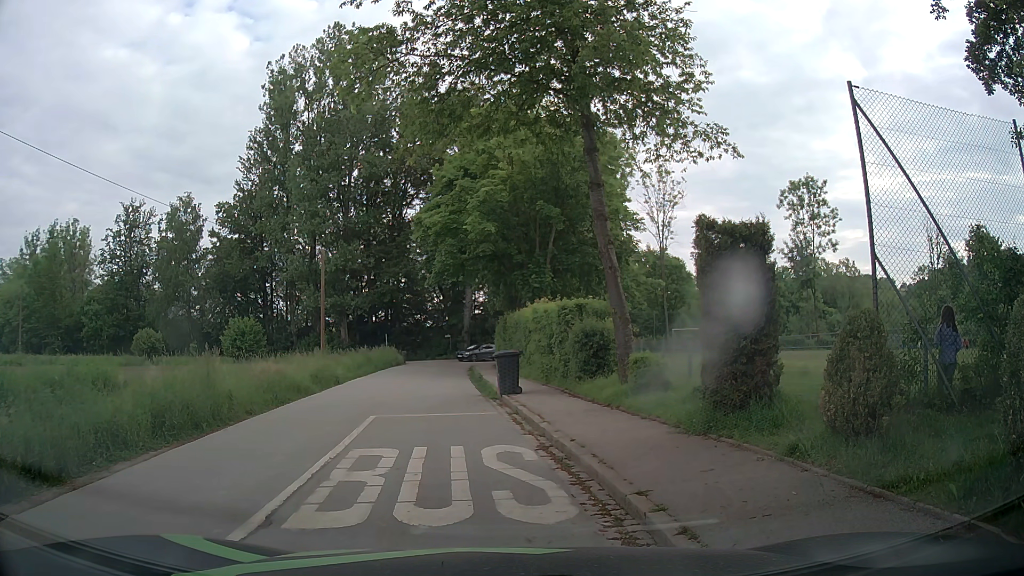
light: Day
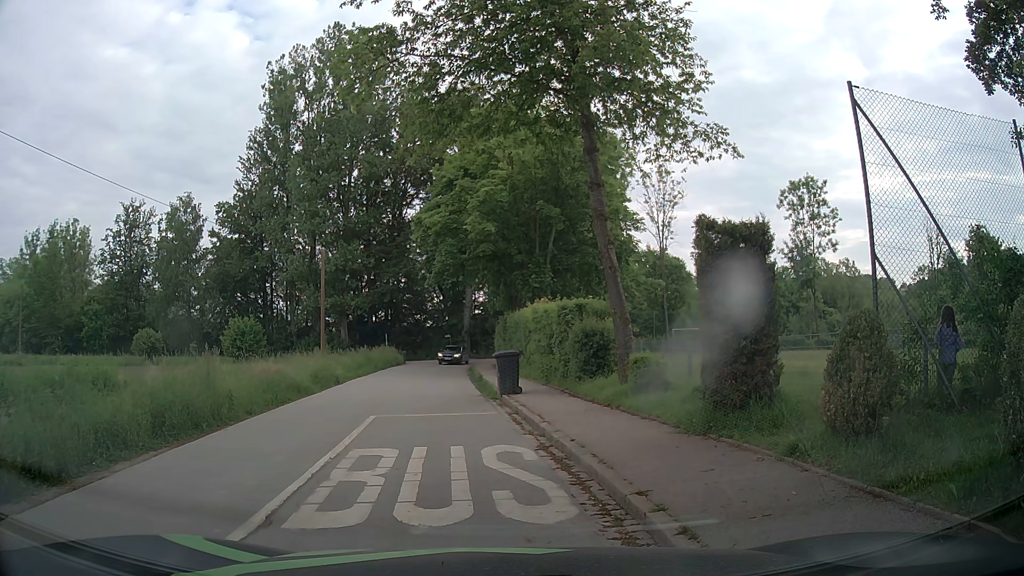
(0.0, 0.0) m; 0°
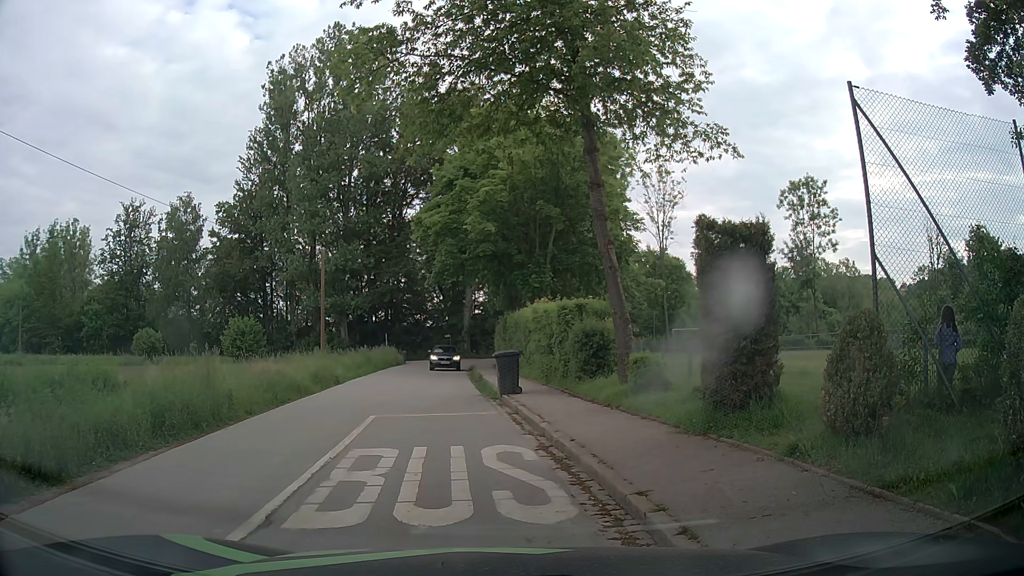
(0.0, 0.0) m; 0°
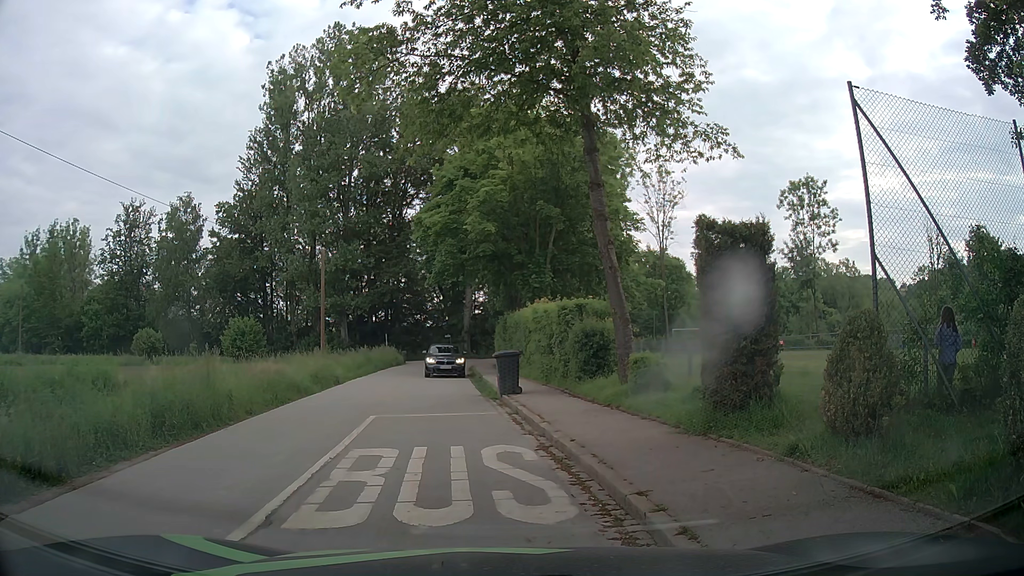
(0.0, 0.0) m; 0°
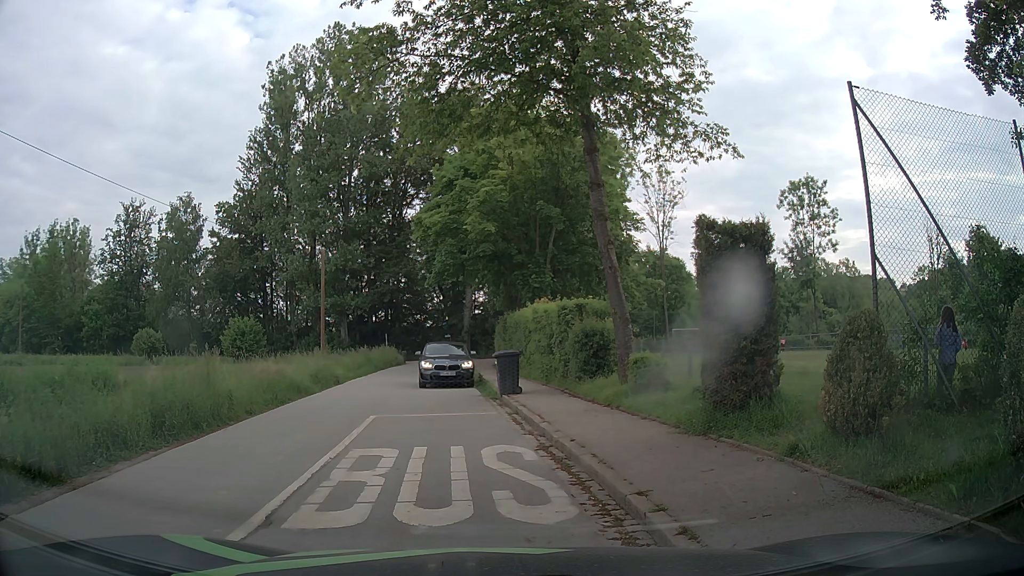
(0.0, 0.0) m; 0°
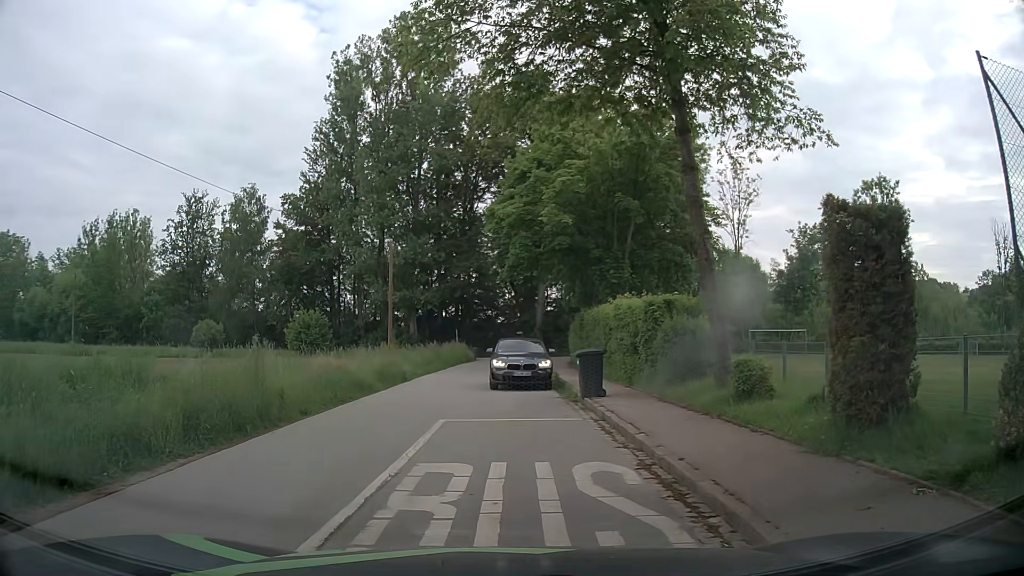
(-0.1, +1.5) m; -8°
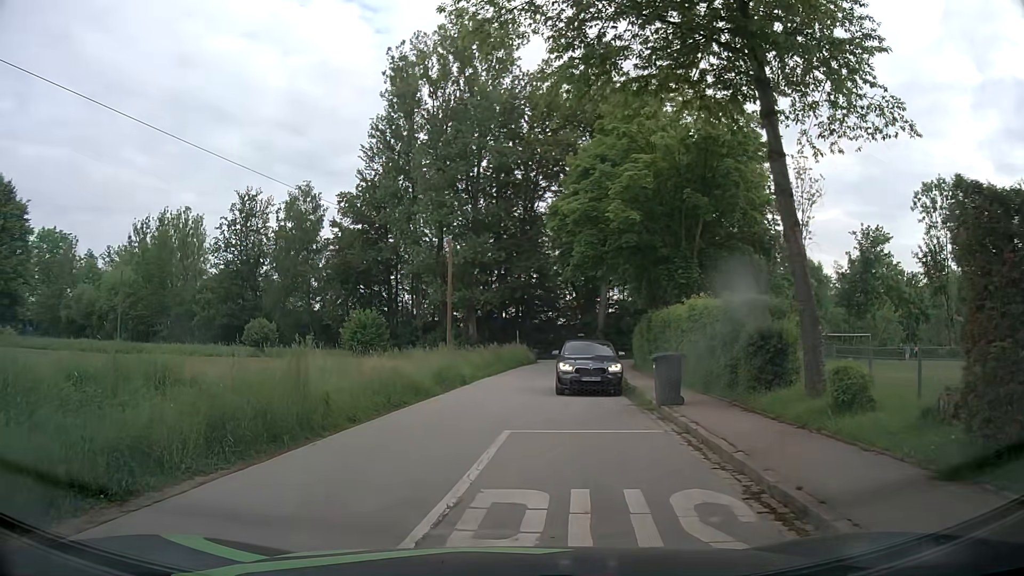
(-0.1, +1.4) m; -5°
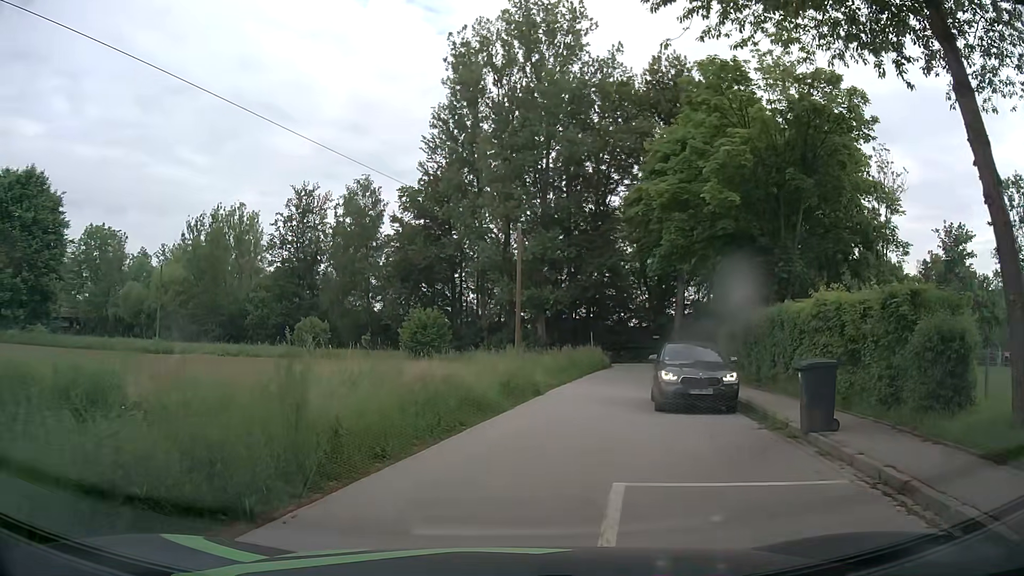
(-0.3, +4.1) m; -5°
